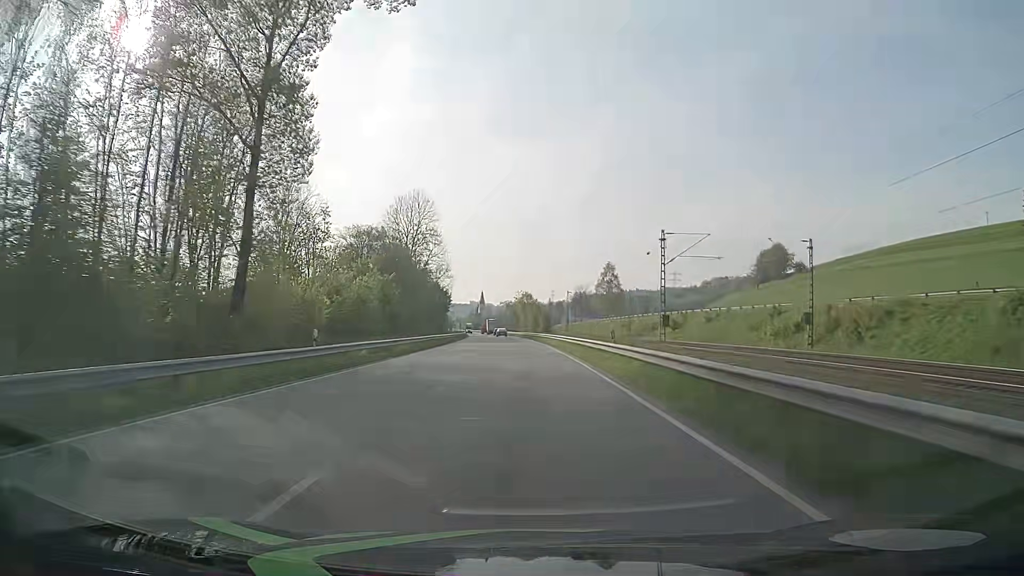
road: primary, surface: asphalt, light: Day
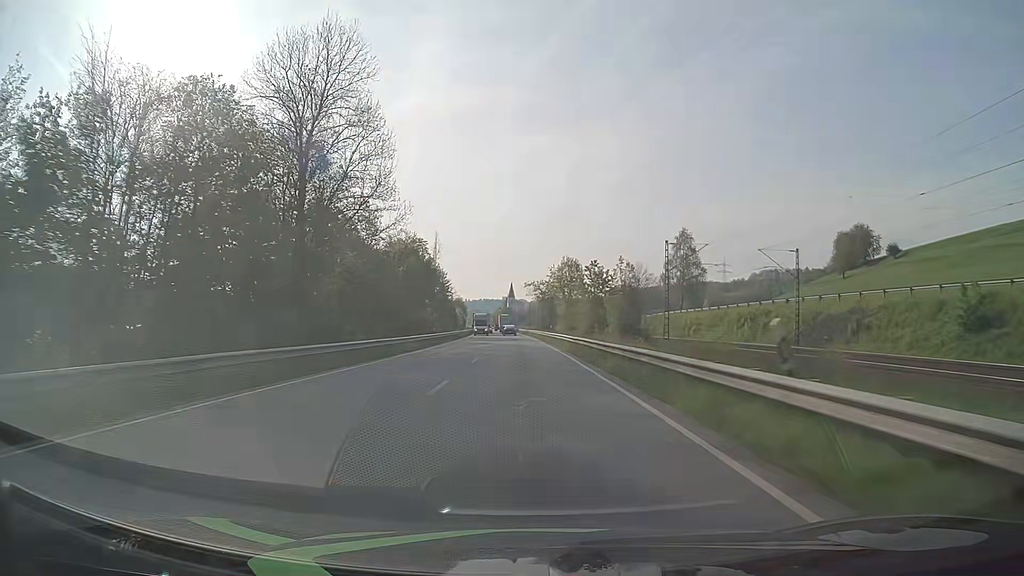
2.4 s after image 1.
(-1.7, +63.5) m; -3°
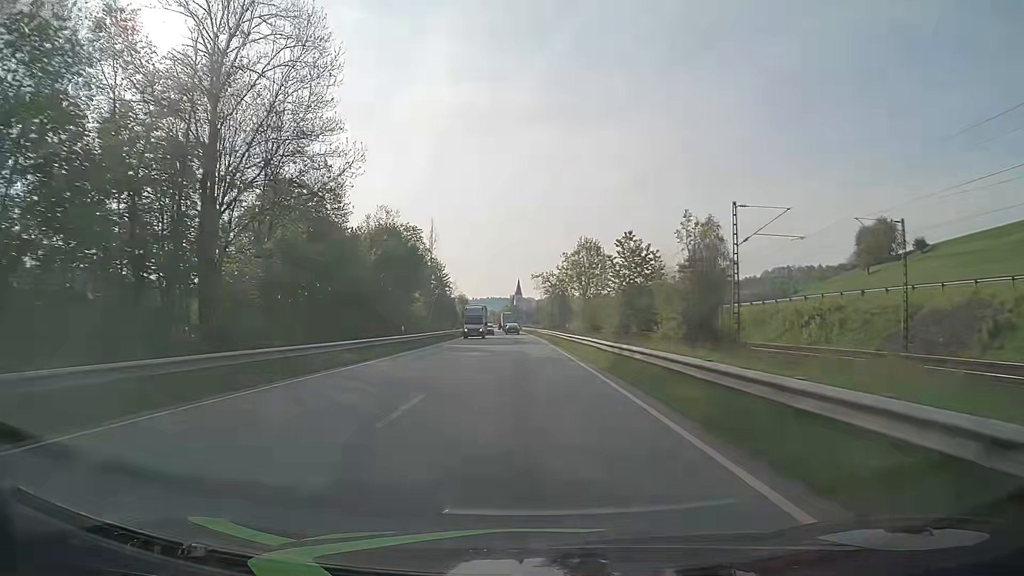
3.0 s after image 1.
(-0.1, +15.9) m; -1°
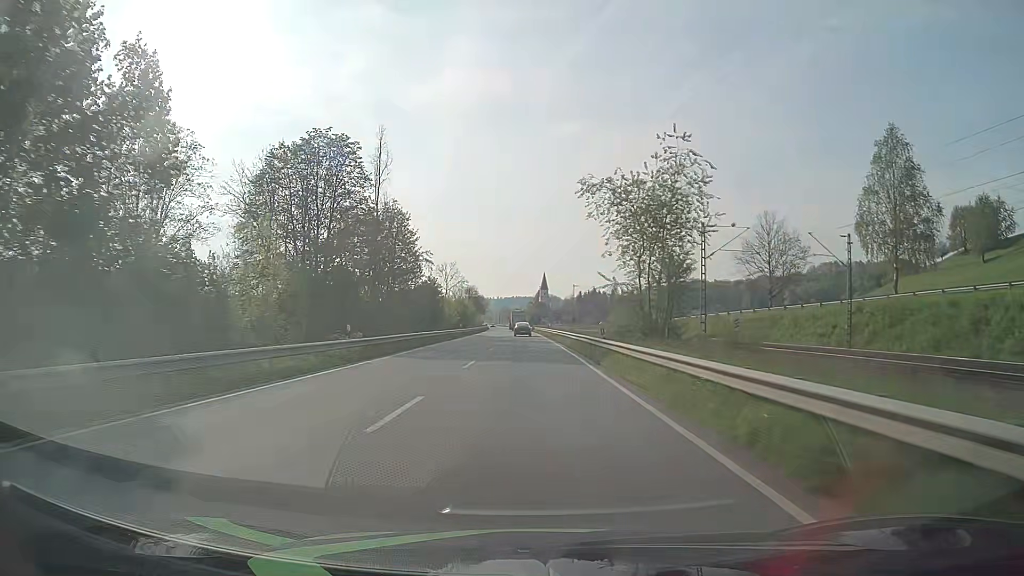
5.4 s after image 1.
(-1.1, +61.8) m; -2°
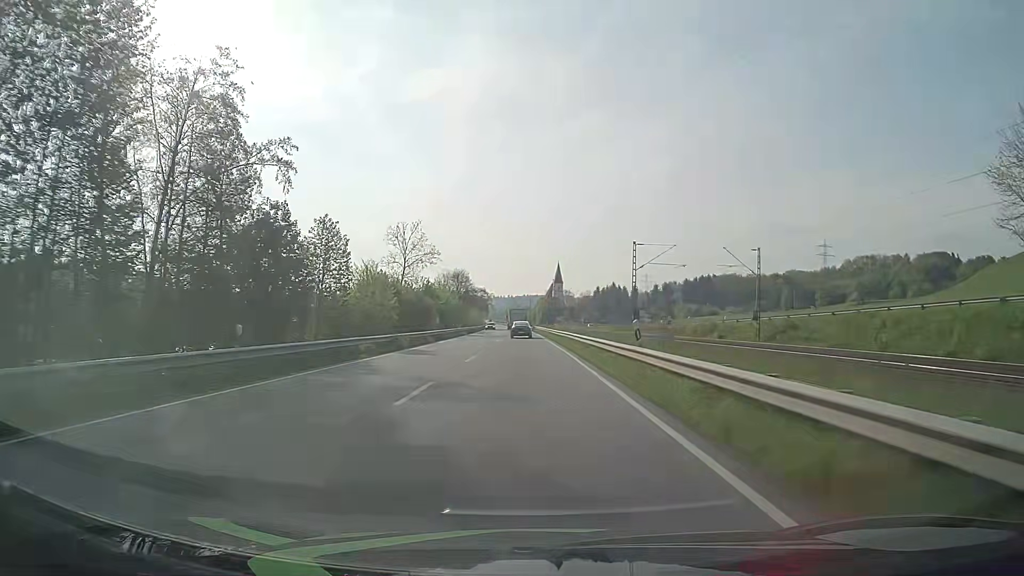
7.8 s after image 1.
(-0.5, +57.6) m; -1°
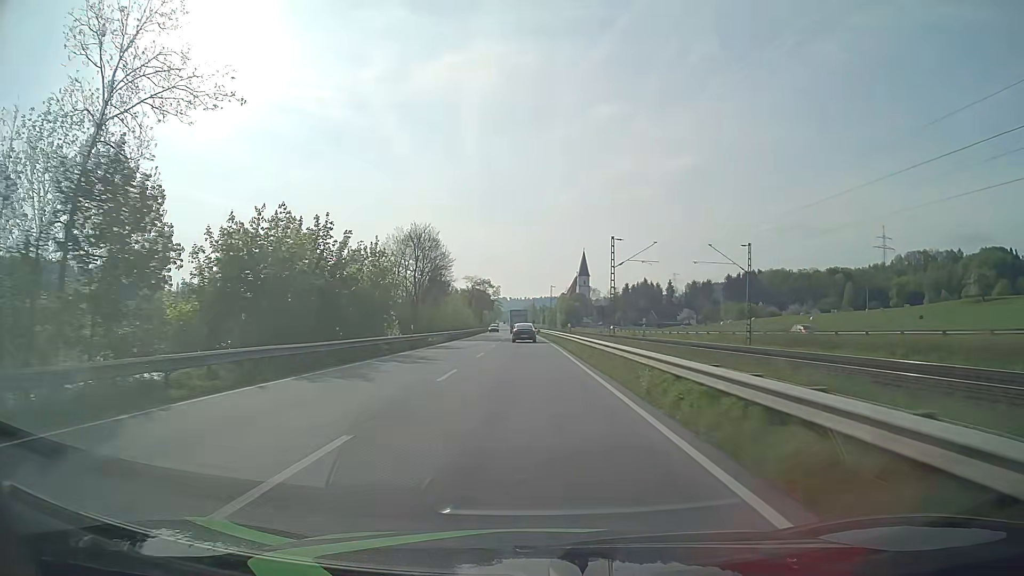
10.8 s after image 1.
(-1.2, +67.6) m; -2°
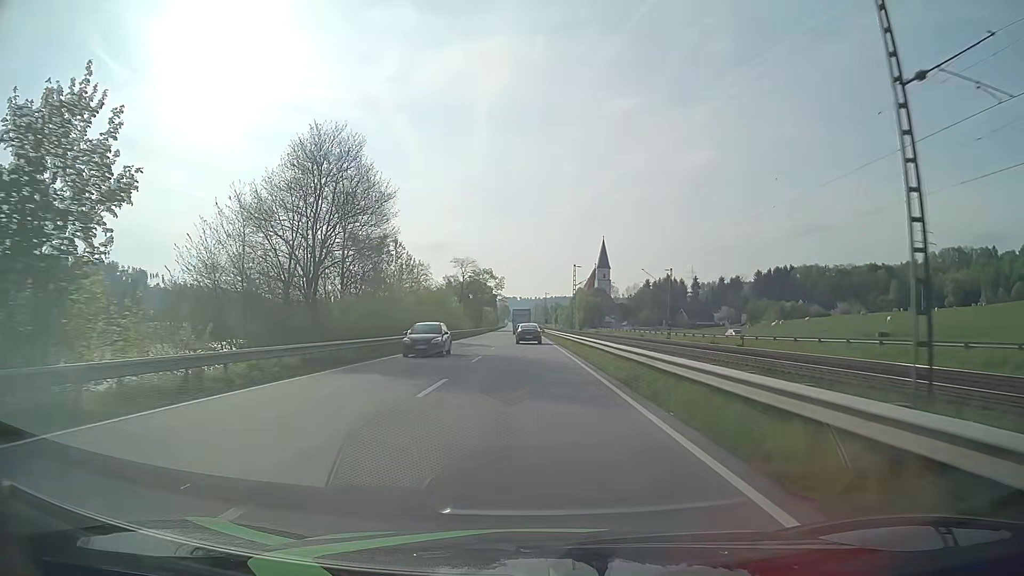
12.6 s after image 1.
(-0.2, +39.7) m; -1°
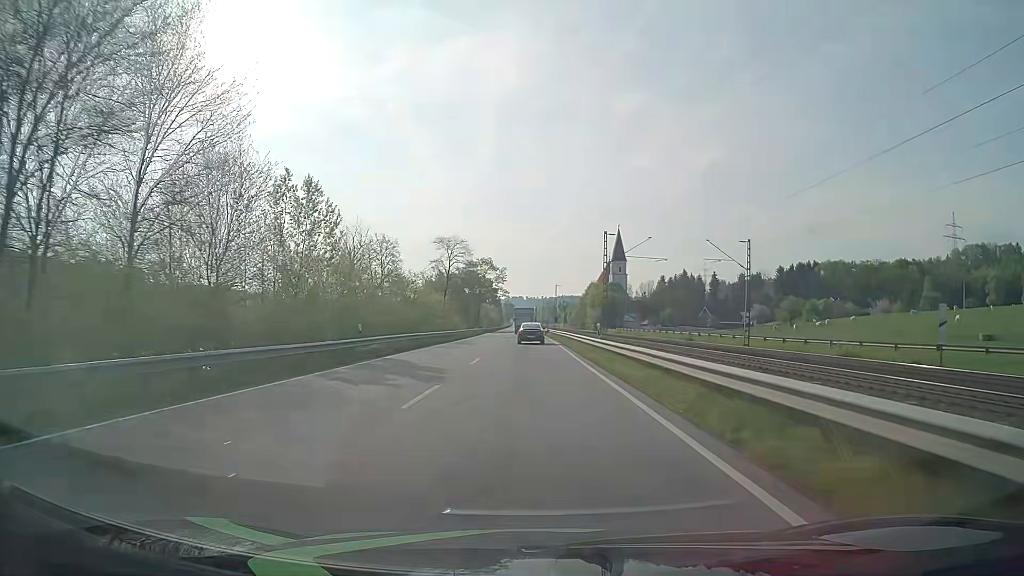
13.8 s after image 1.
(-0.2, +26.1) m; -1°
(0, +10) (0, +20) (0, +30) (0, +40) (0, +50) (0, +60) (-1, +70) (-1, +80) (-1, +90) (-1, +100) m
